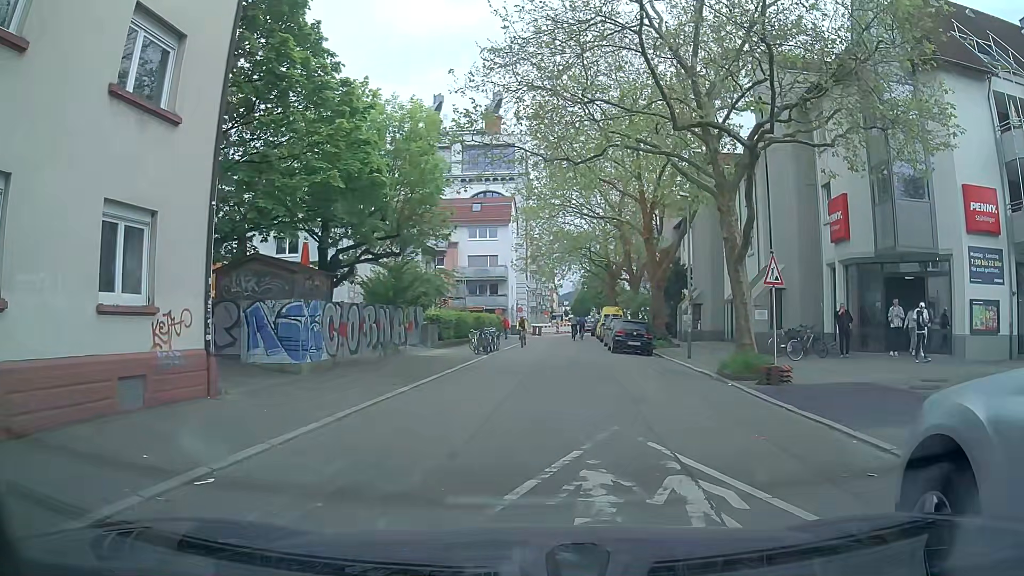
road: residential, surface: asphalt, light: Day
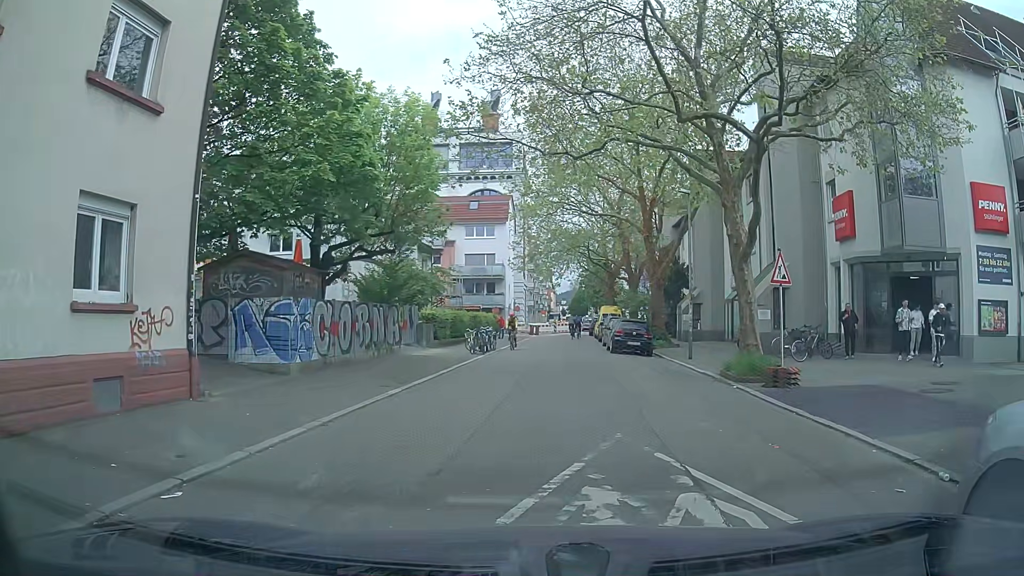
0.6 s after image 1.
(0.0, +0.6) m; 0°
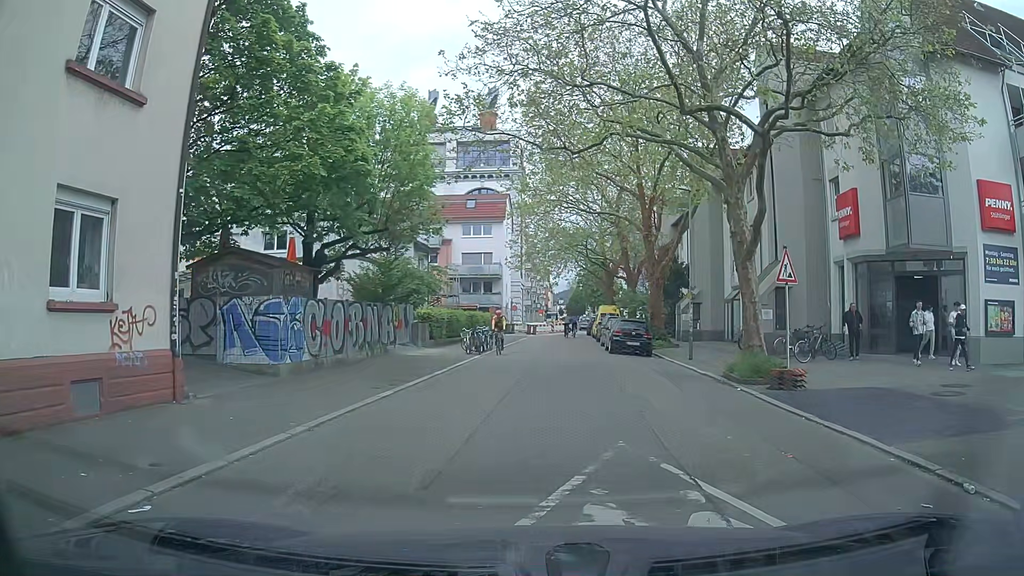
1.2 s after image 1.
(0.0, +0.5) m; 0°
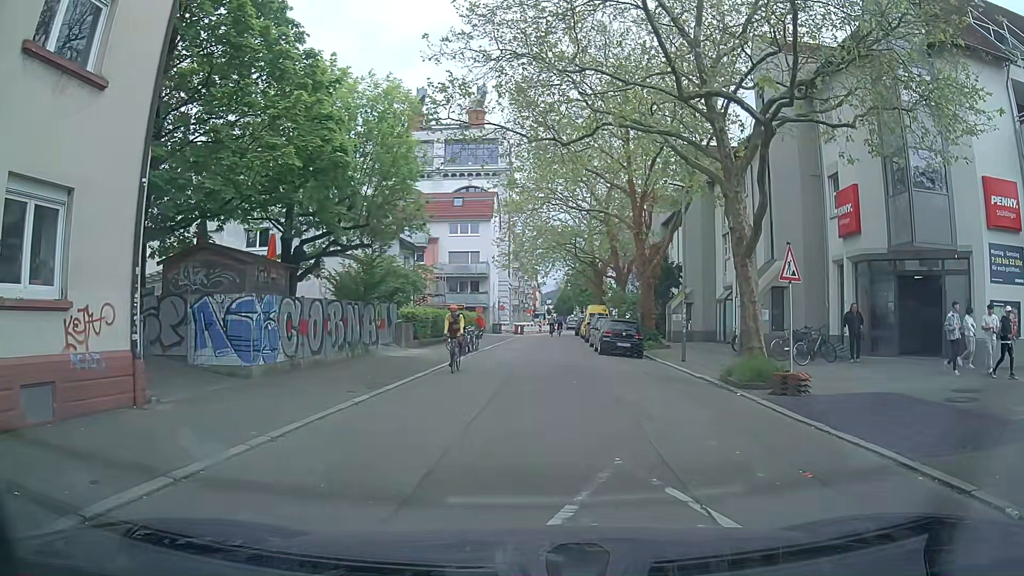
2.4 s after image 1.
(0.0, +0.9) m; 0°
